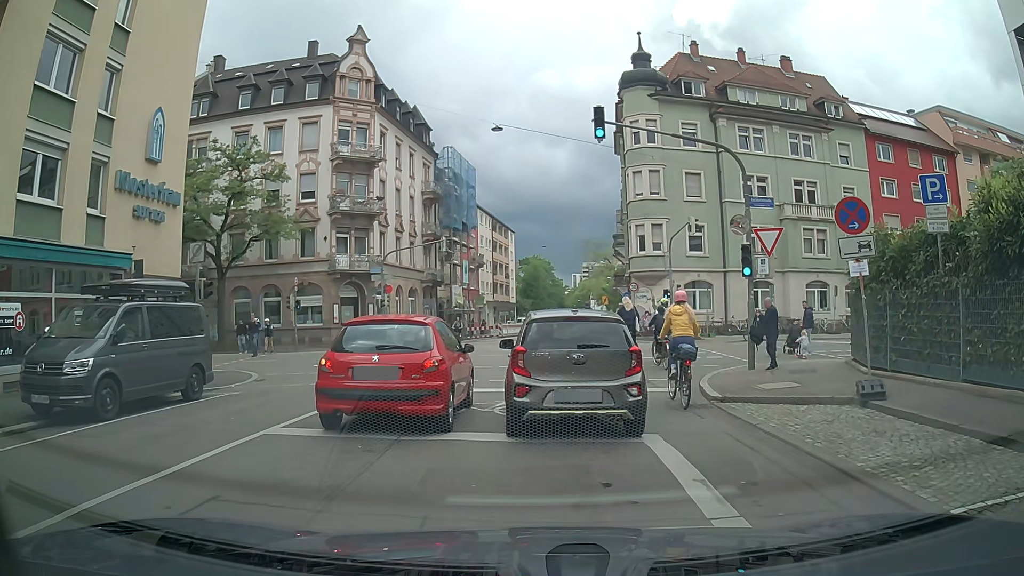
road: residential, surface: asphalt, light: Day
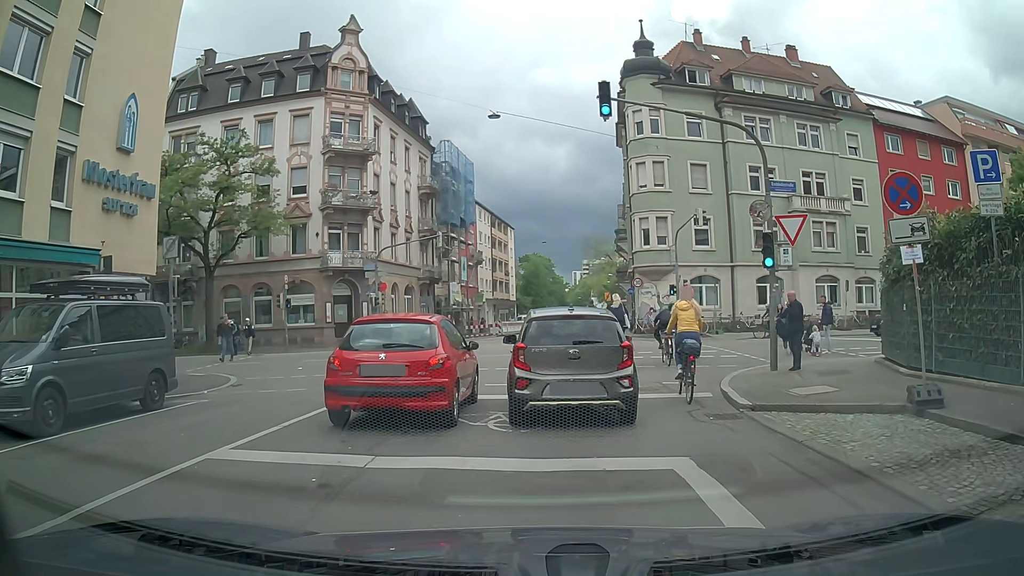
(0.0, +1.6) m; 0°
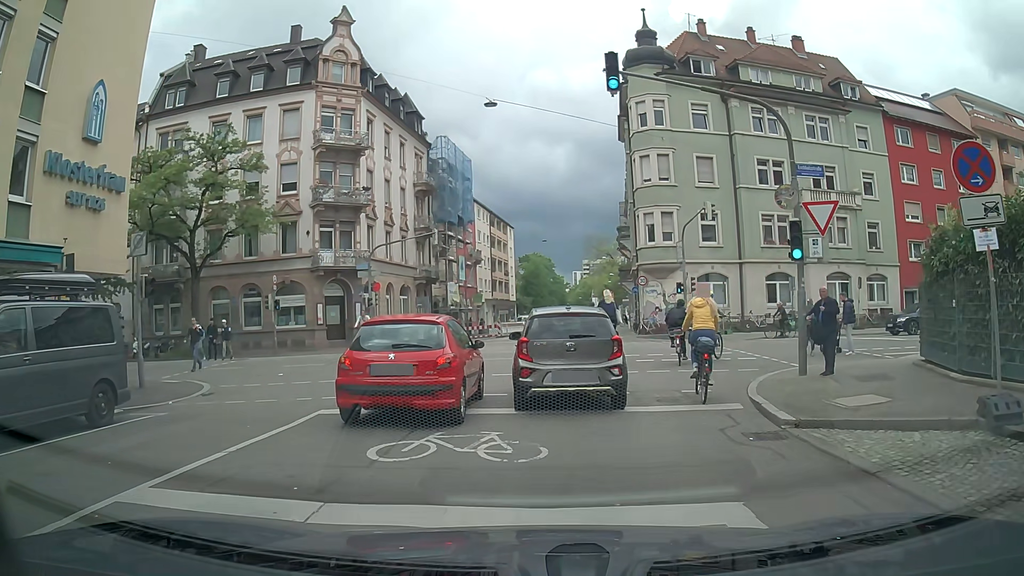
(0.0, +1.7) m; +1°
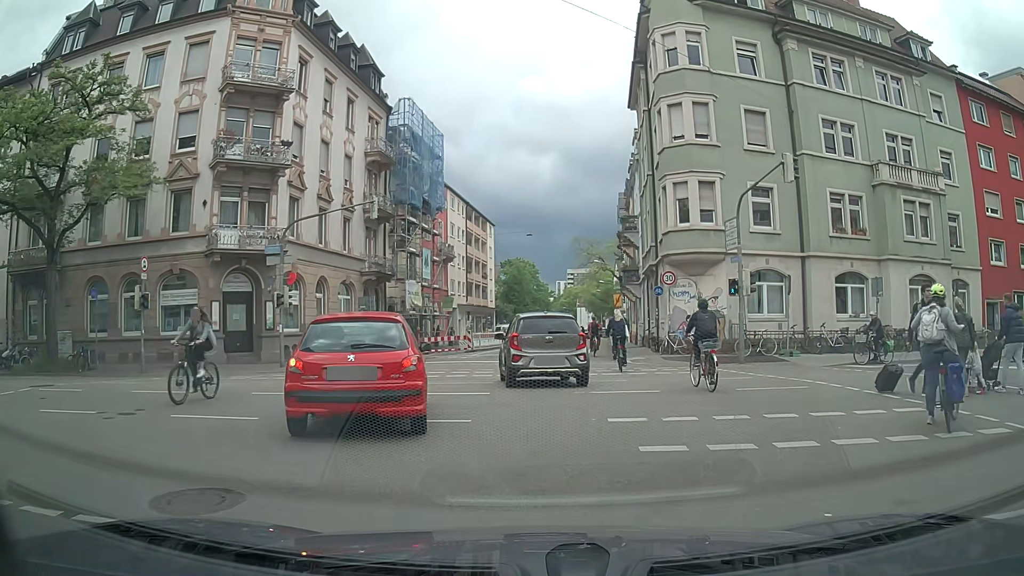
(0.0, +11.9) m; +1°
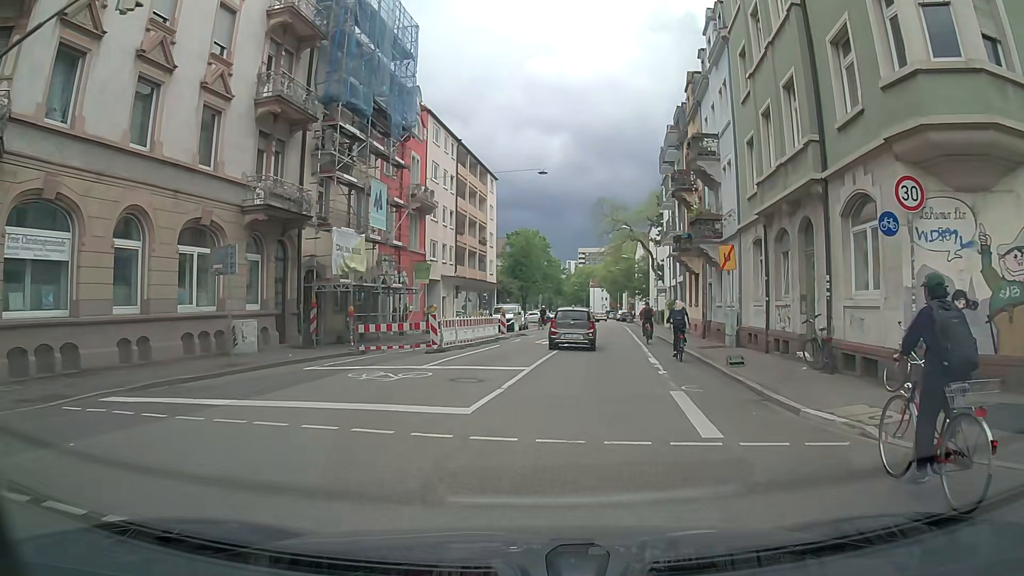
(-0.3, +18.2) m; -1°
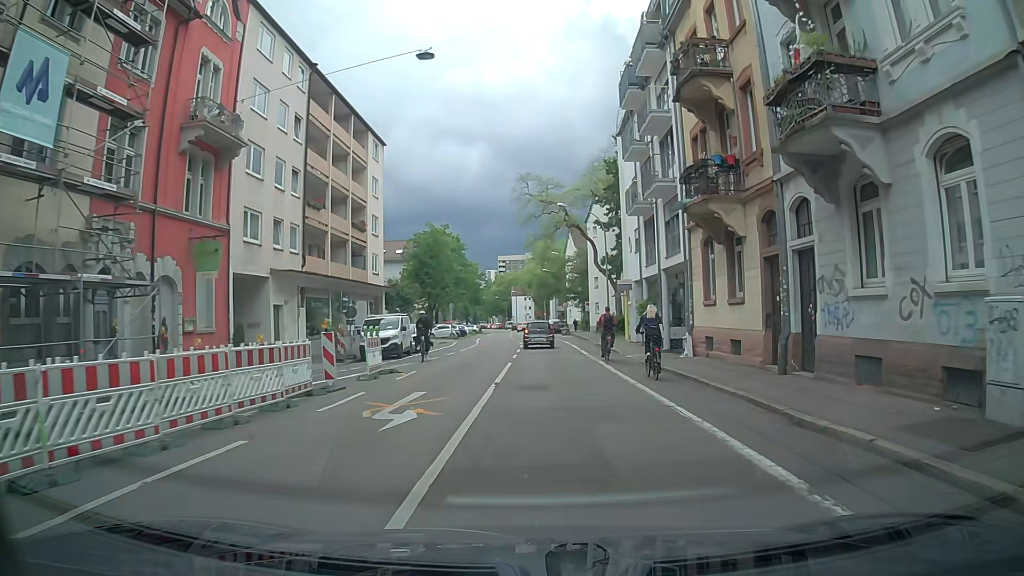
(+1.2, +19.1) m; +6°
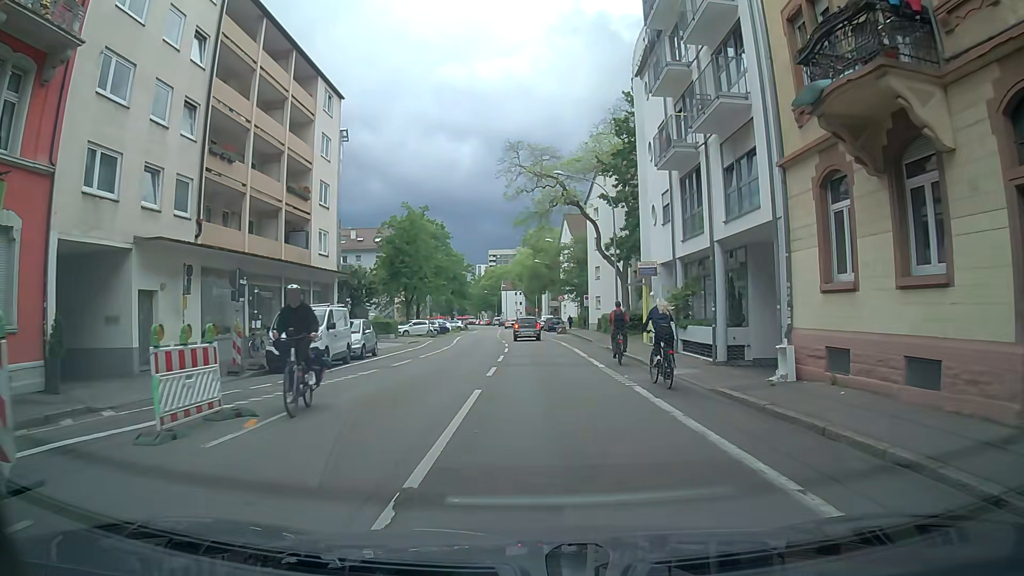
(+0.2, +9.9) m; +1°
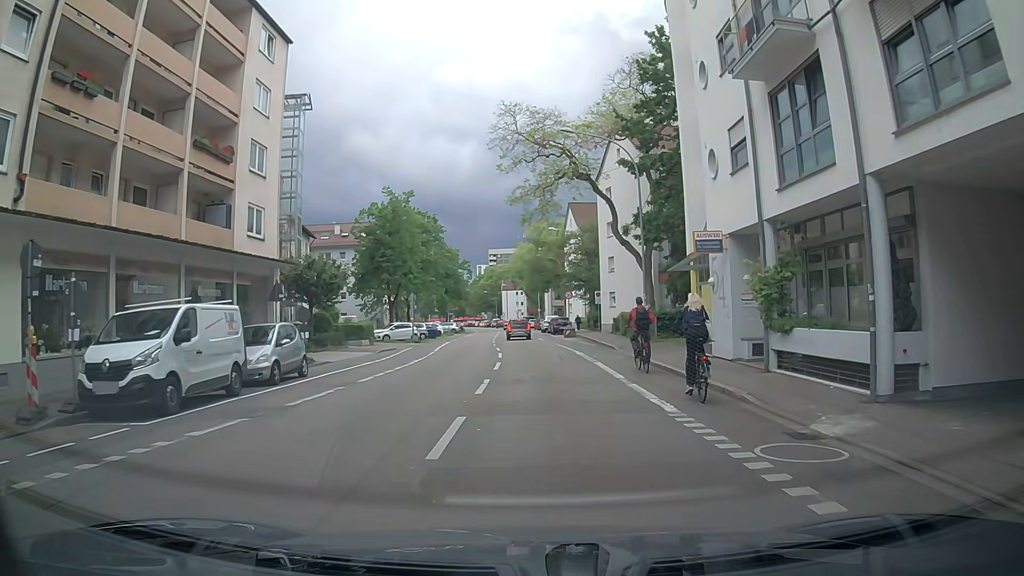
(+0.1, +9.4) m; +1°
(0, +10) (0, +20) (-1, +30) (-1, +40) (-2, +50) (-3, +60) (-3, +70) (-3, +80) (-4, +90) (-4, +100) m
